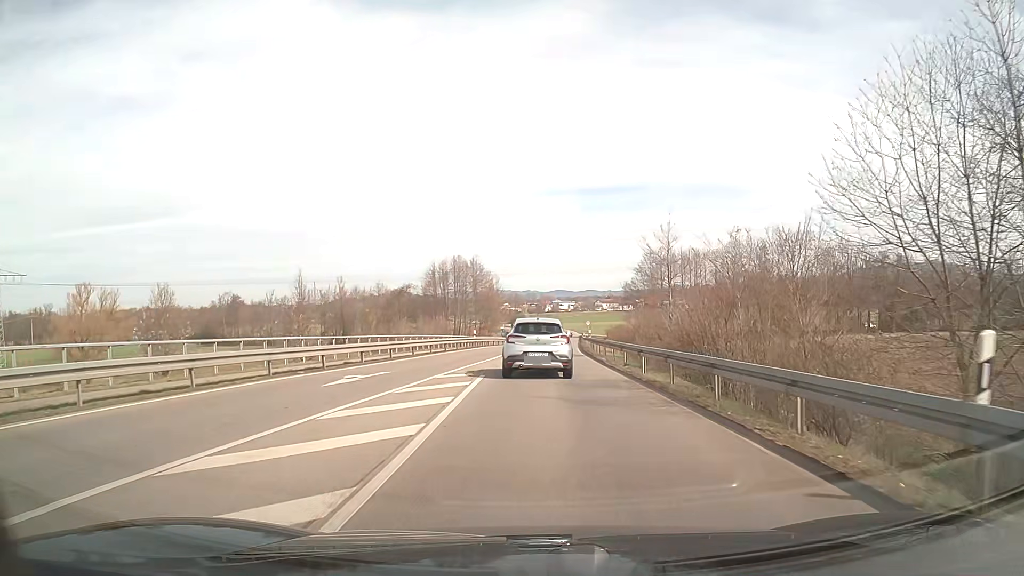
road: secondary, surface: asphalt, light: Day
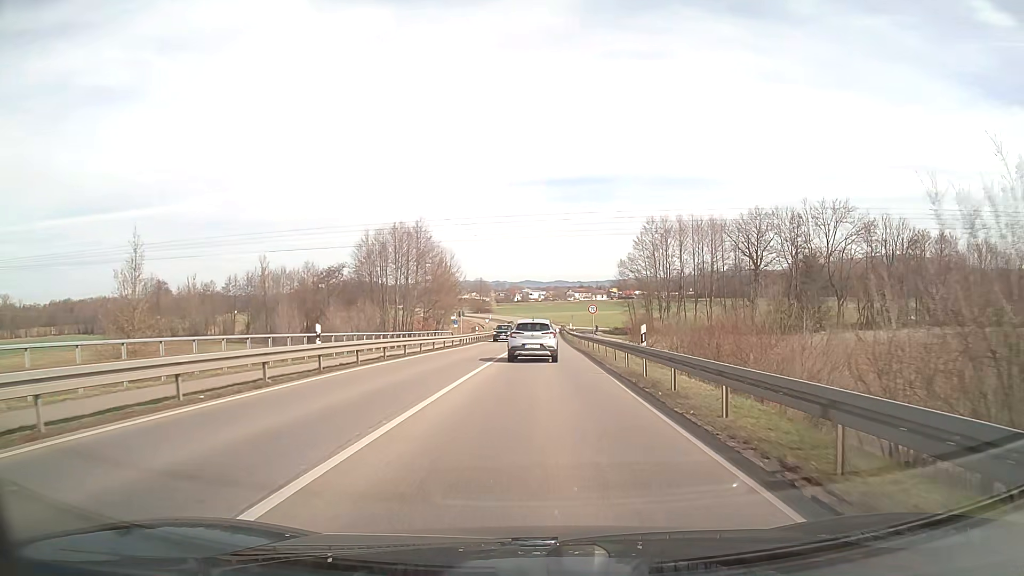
(+0.8, +34.9) m; +3°
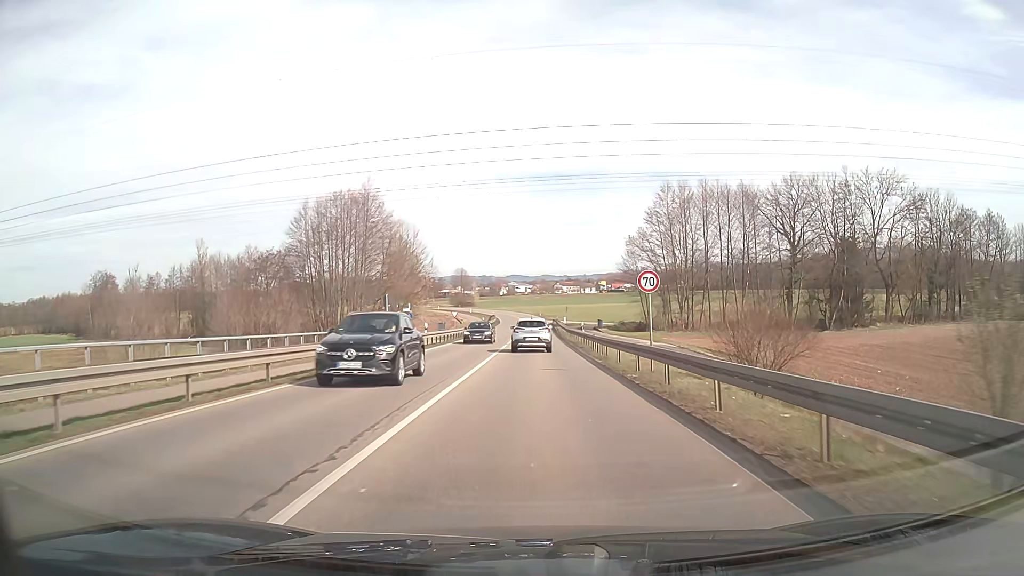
(+0.2, +23.8) m; +1°
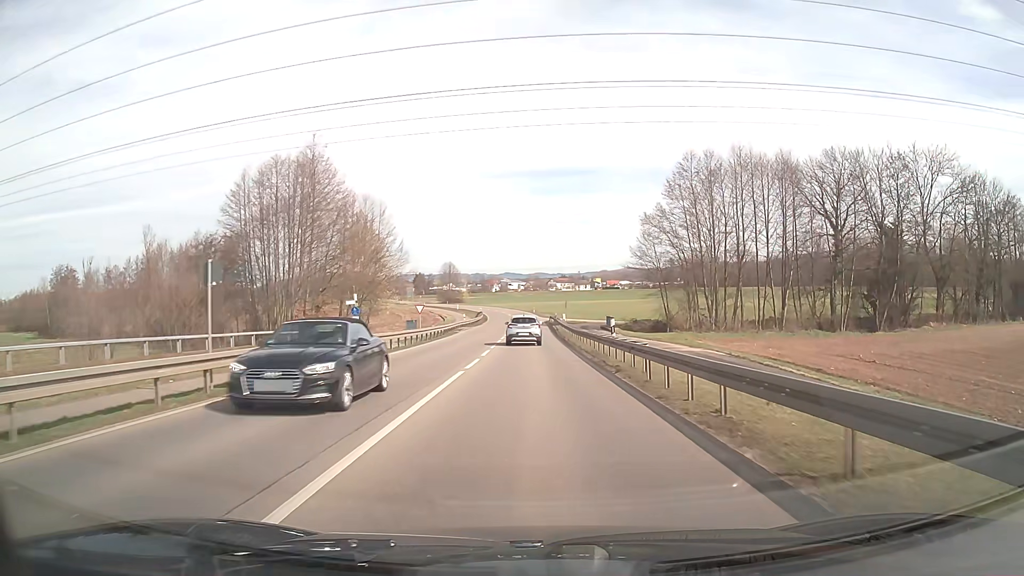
(+0.1, +17.0) m; +1°
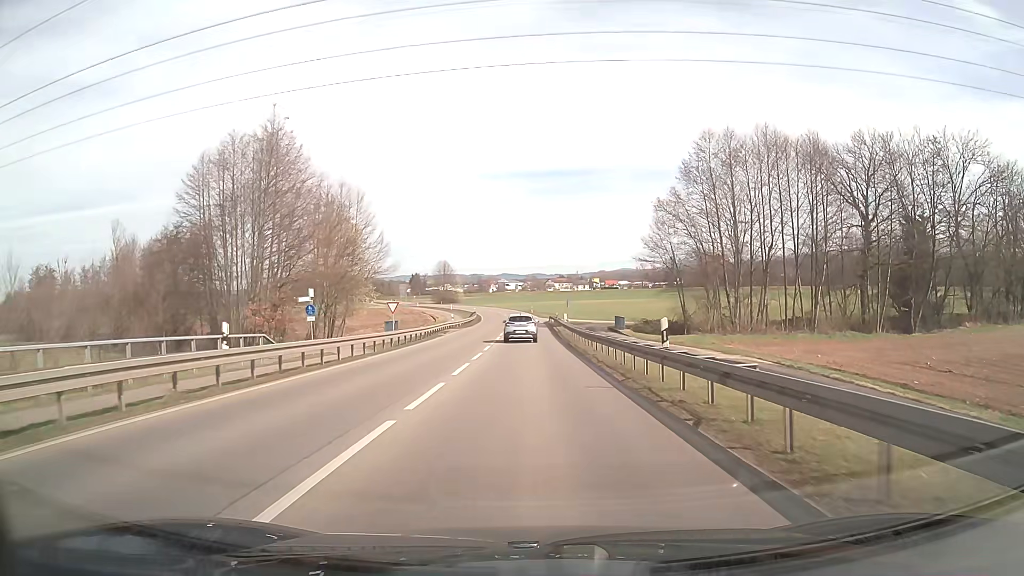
(0.0, +8.8) m; 0°
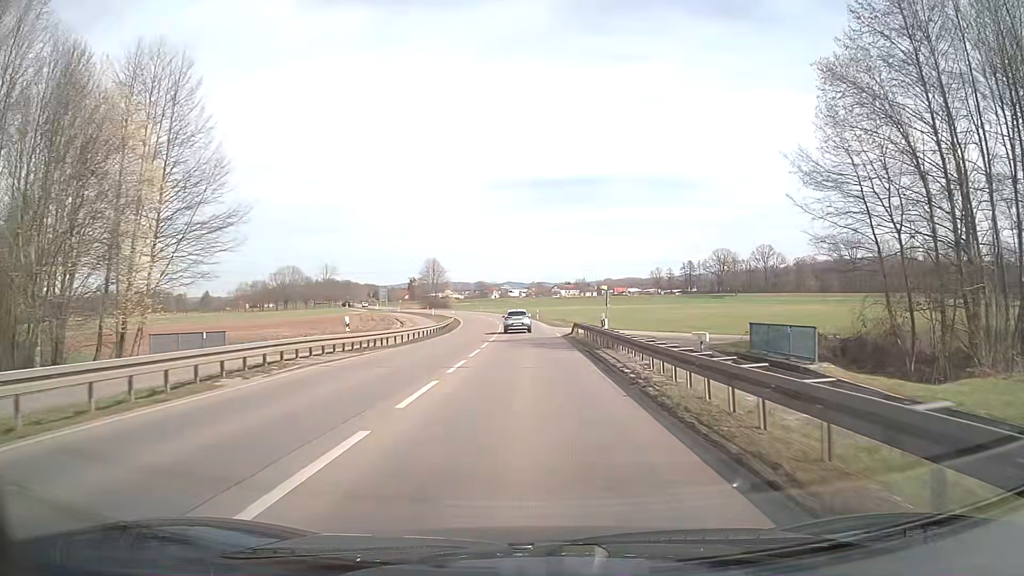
(-0.2, +36.8) m; -1°
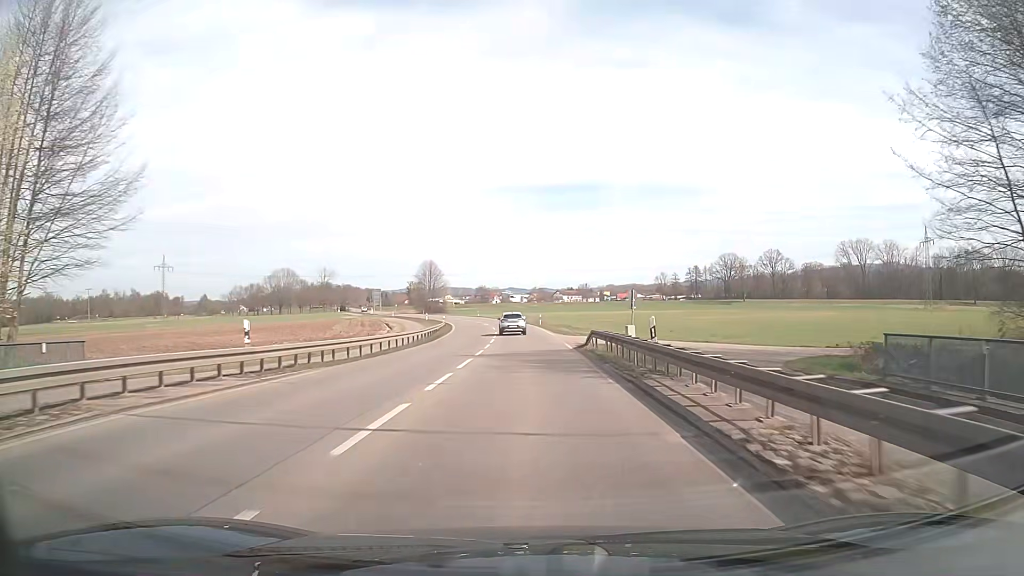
(0.0, +9.6) m; 0°
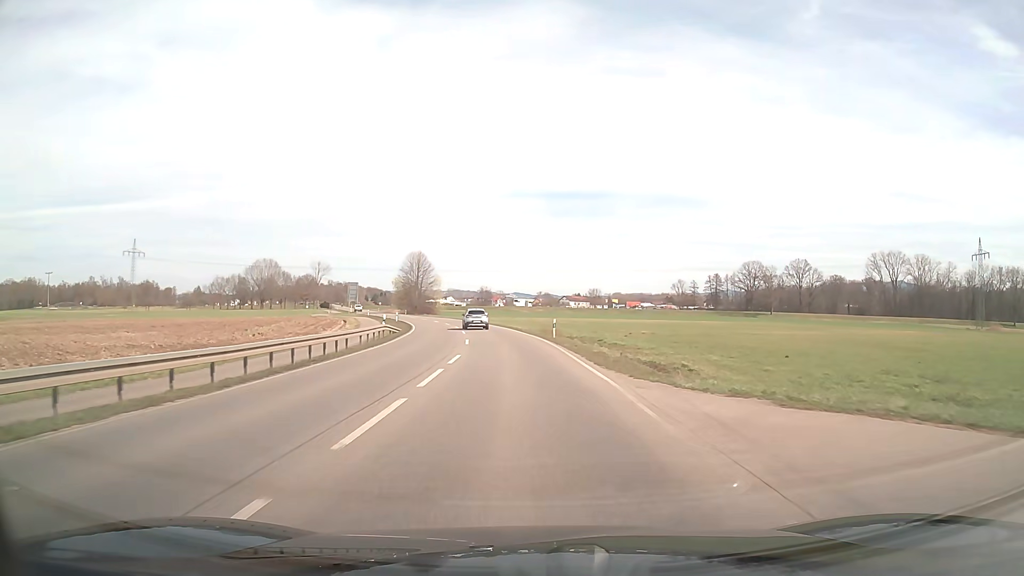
(-0.3, +29.7) m; -1°
(0, +10) (0, +20) (-1, +30) (-2, +40) (-3, +50) (-4, +60) (-6, +70) (-8, +79) (-11, +89) (-14, +99) m
